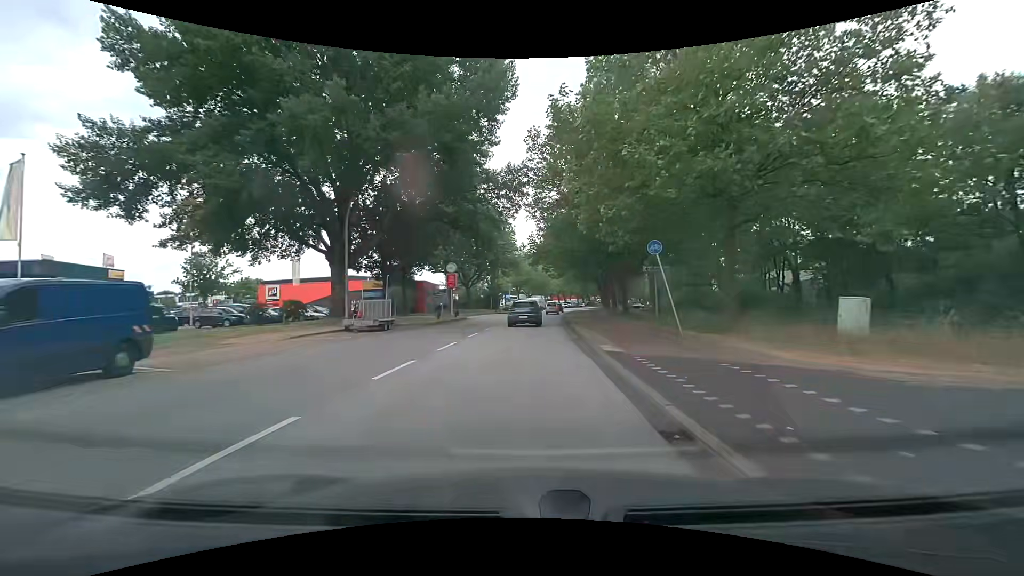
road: secondary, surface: asphalt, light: Day
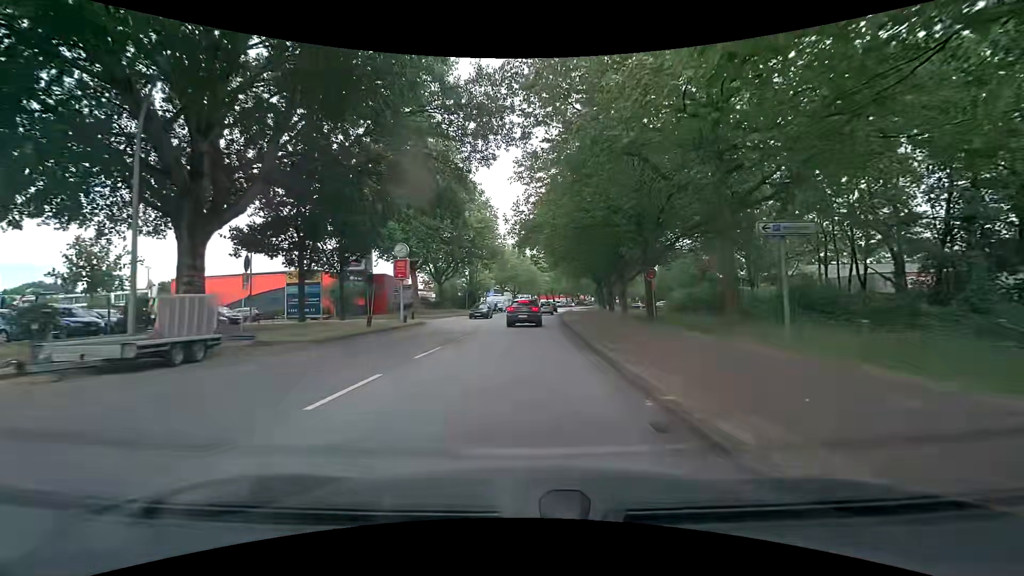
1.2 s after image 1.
(+0.2, +14.4) m; +2°
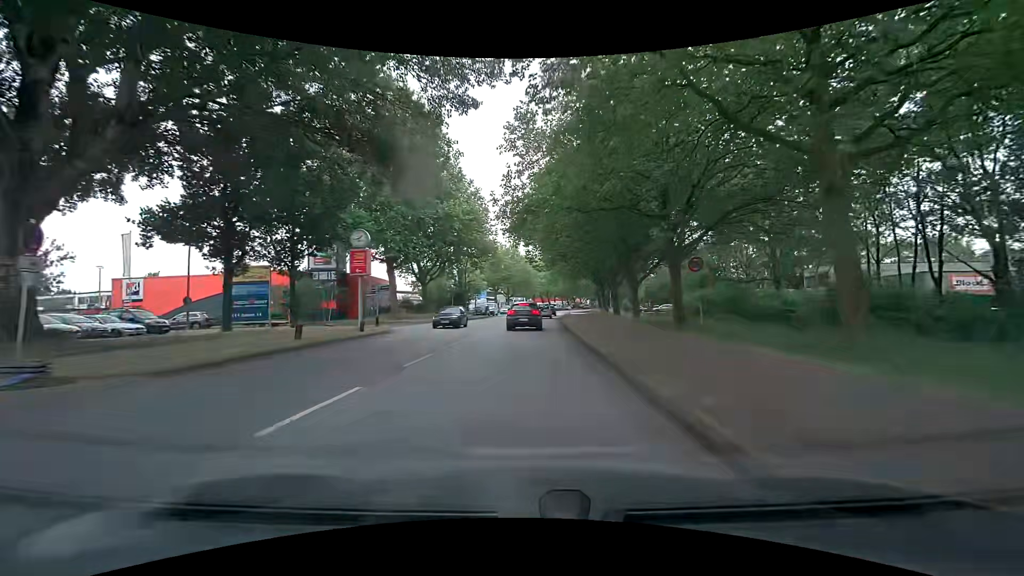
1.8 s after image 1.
(0.0, +7.2) m; 0°
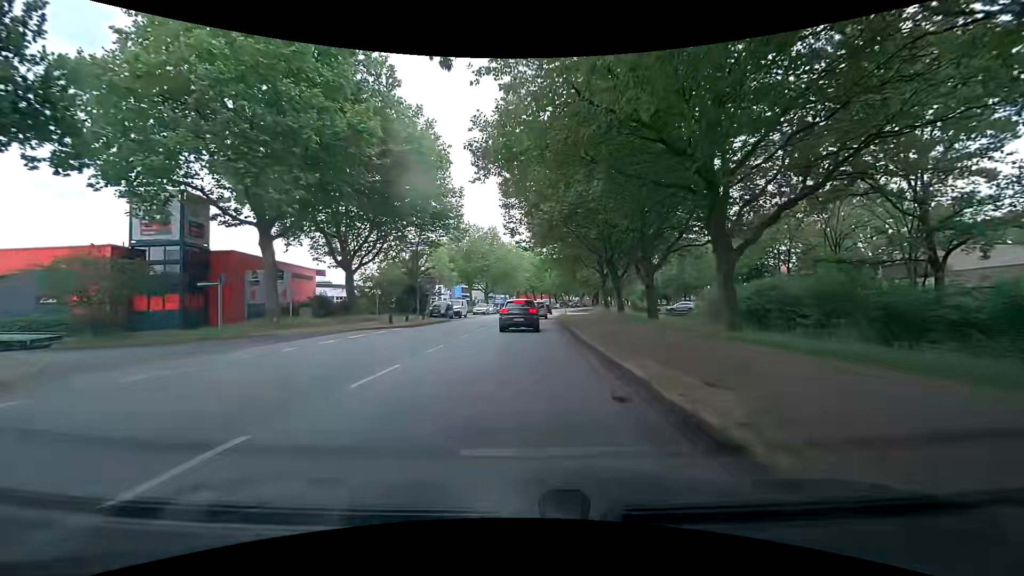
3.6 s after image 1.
(+0.4, +21.1) m; +3°
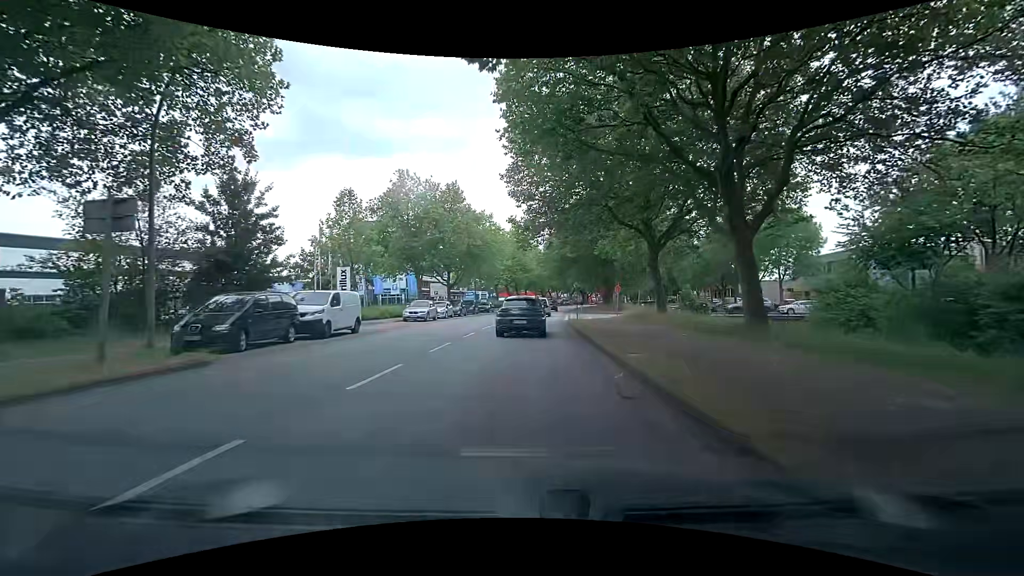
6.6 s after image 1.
(-0.1, +30.0) m; 0°
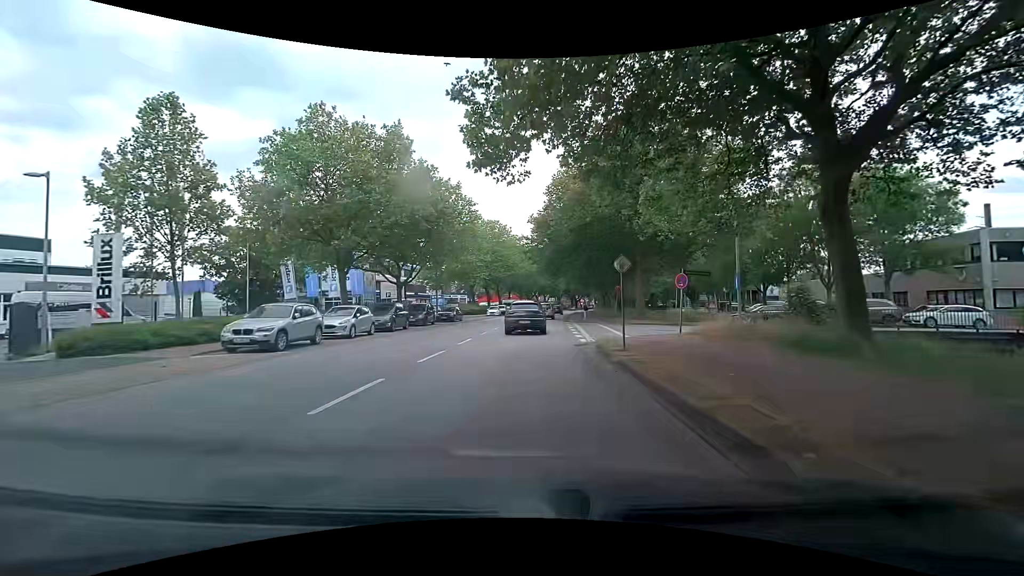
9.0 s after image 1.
(+0.4, +19.5) m; +1°
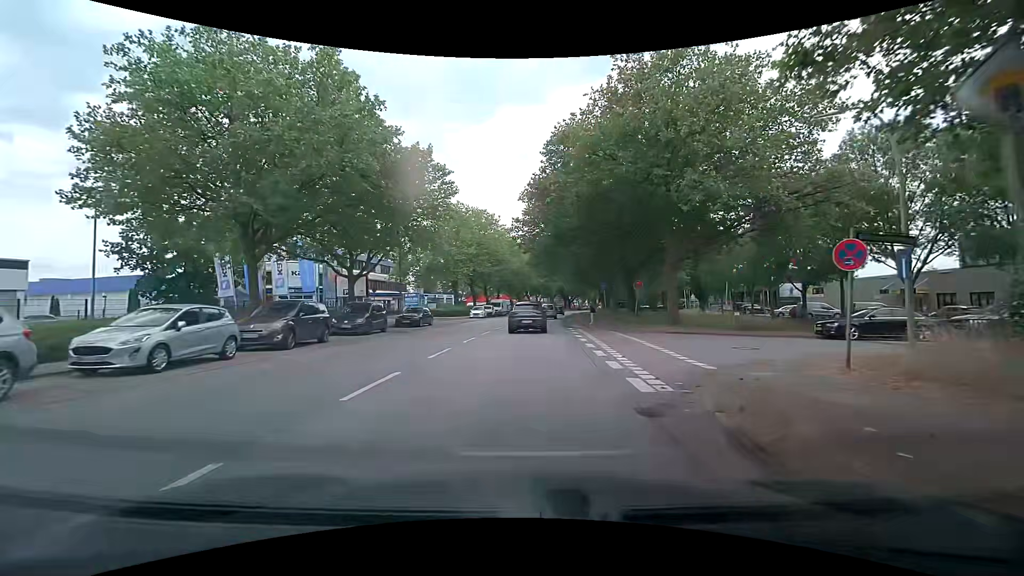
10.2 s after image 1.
(+0.4, +11.2) m; +2°
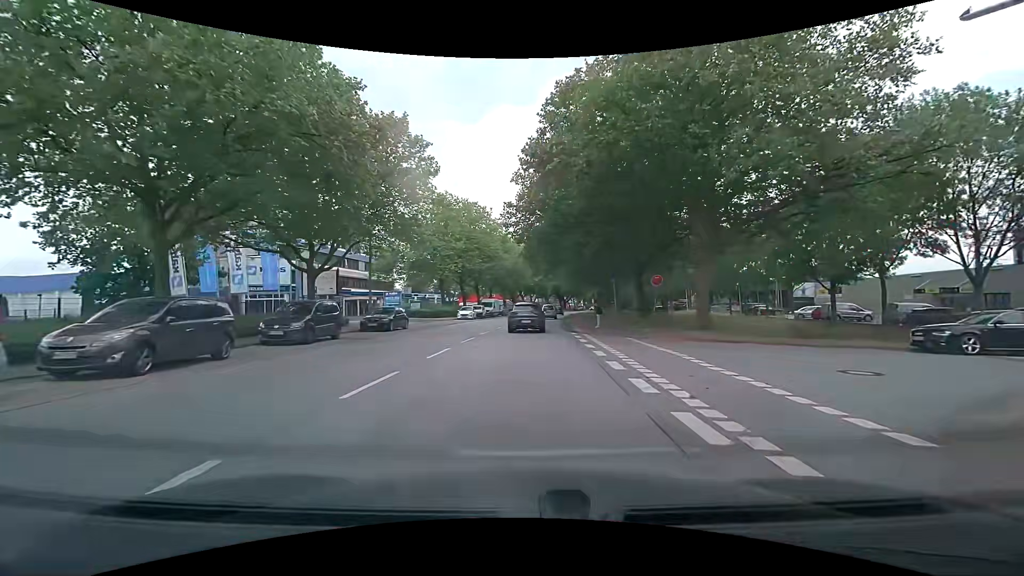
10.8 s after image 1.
(+0.1, +6.1) m; +1°
(0, +10) (0, +20) (+1, +30) (+1, +40) (+2, +50) (+3, +60) (+4, +70) (+5, +80) (+6, +90) (+7, +100) m
